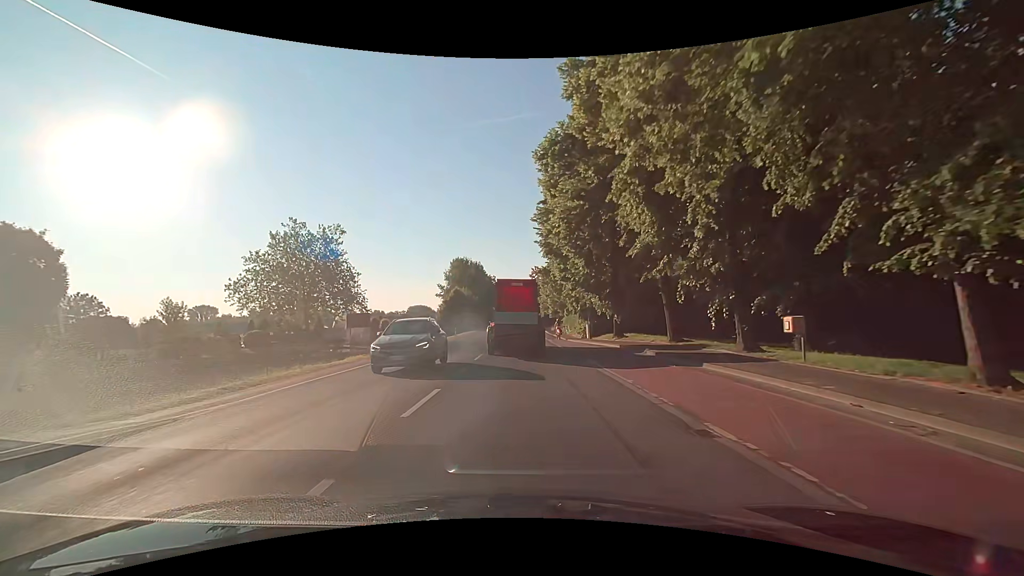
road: secondary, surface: asphalt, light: Day
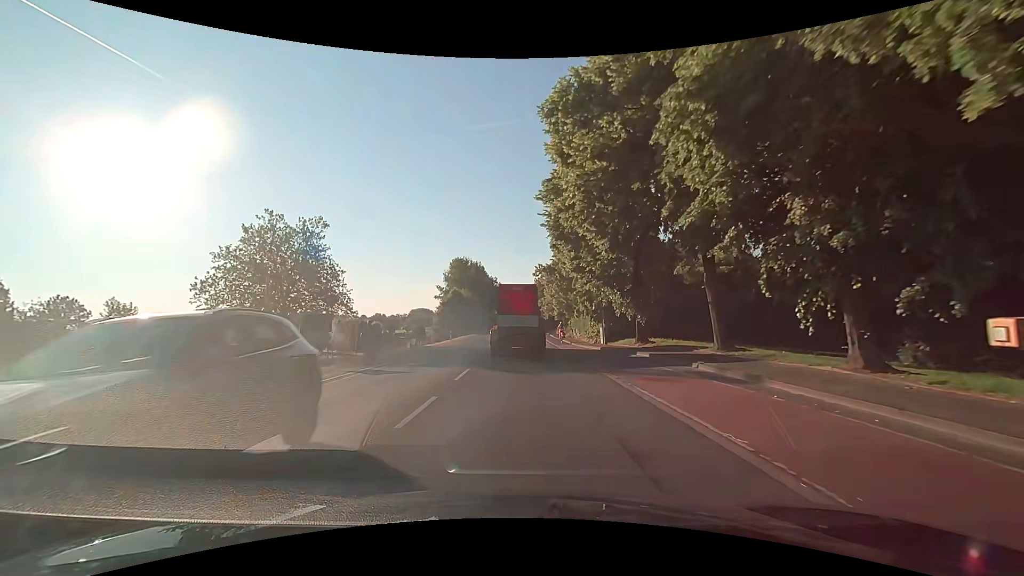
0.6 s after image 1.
(0.0, +6.0) m; 0°
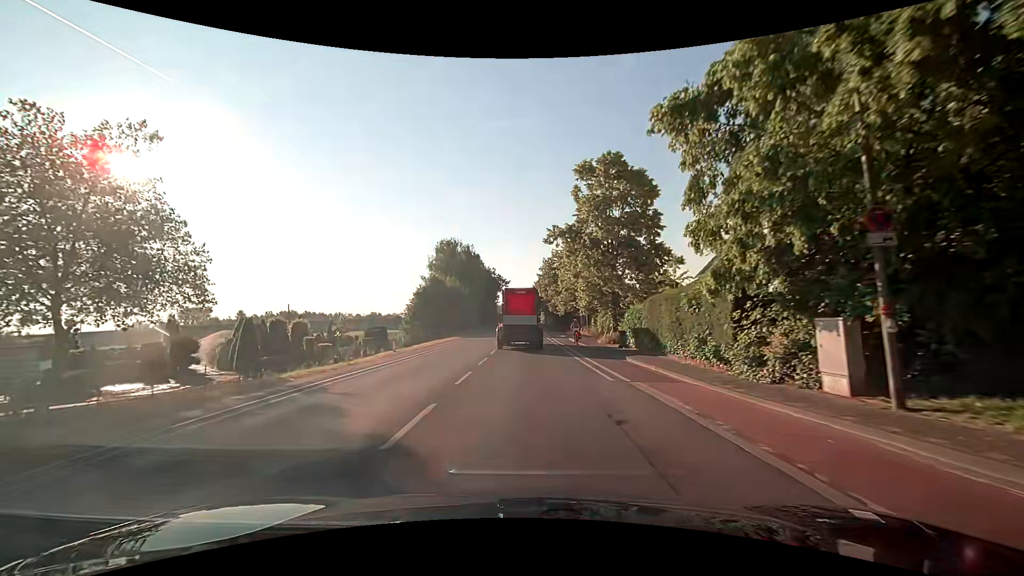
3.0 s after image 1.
(-0.2, +25.4) m; -1°
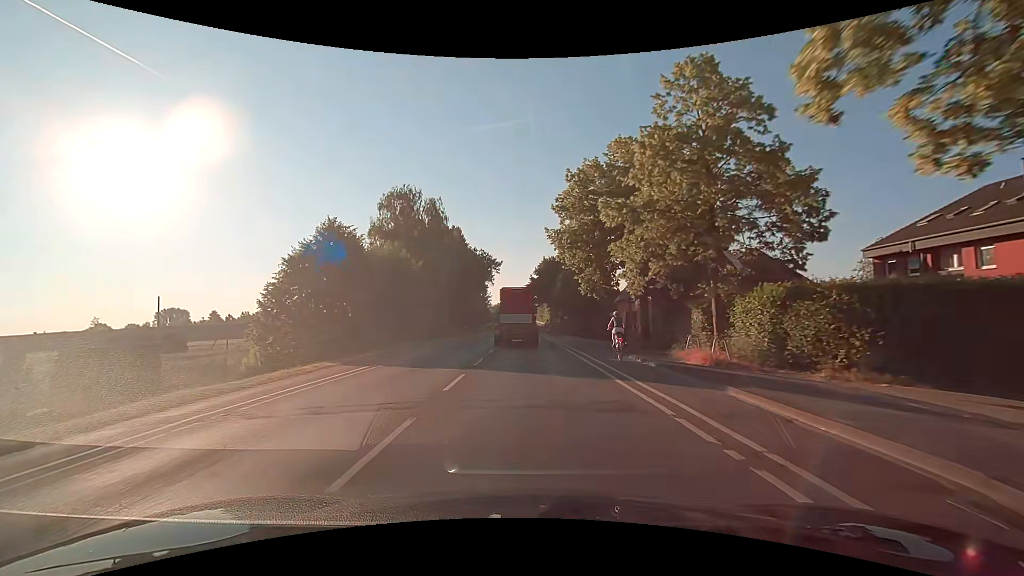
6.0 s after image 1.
(+0.4, +37.1) m; +1°
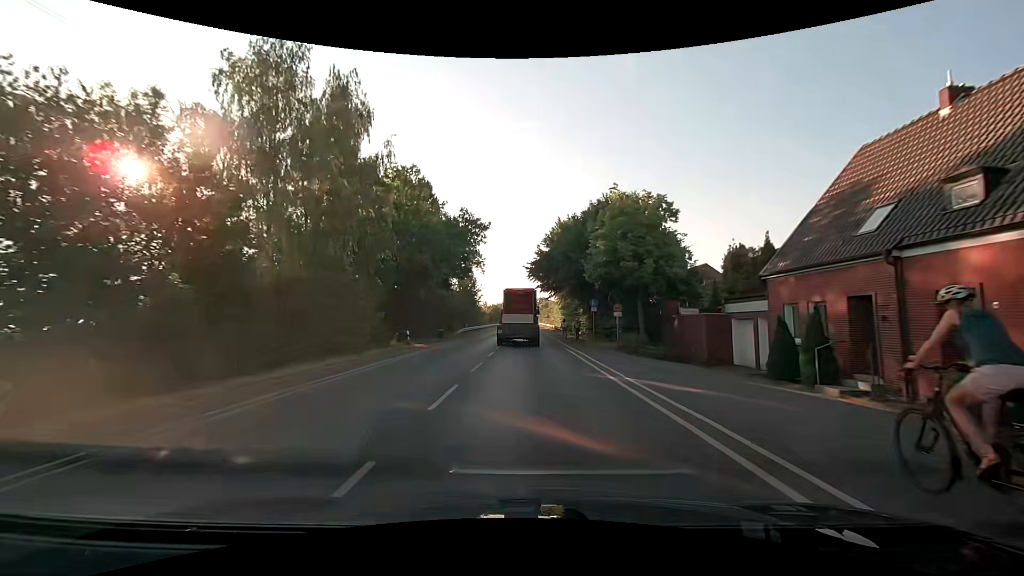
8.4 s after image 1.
(-0.1, +32.0) m; 0°
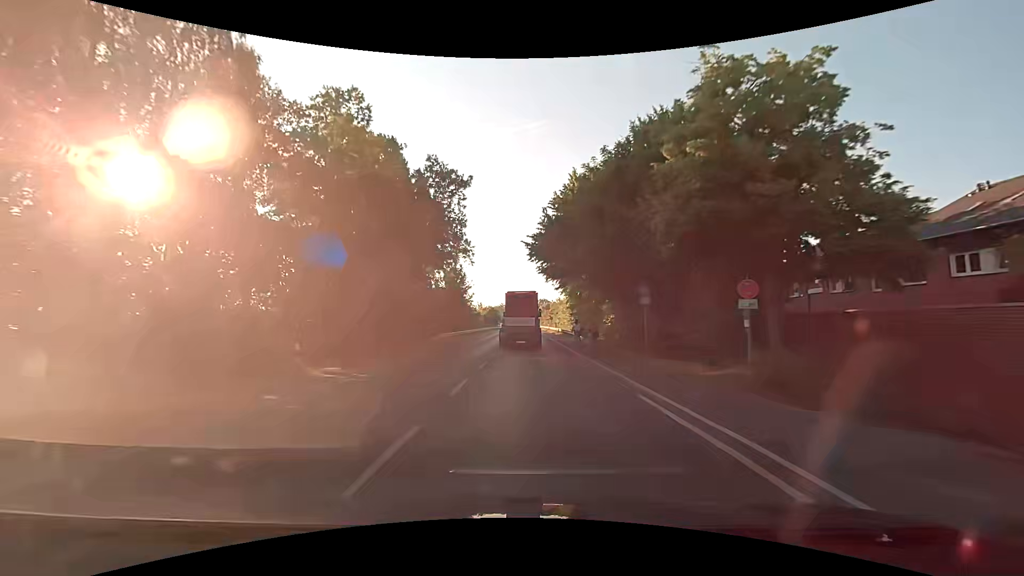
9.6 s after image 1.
(+0.1, +16.1) m; 0°
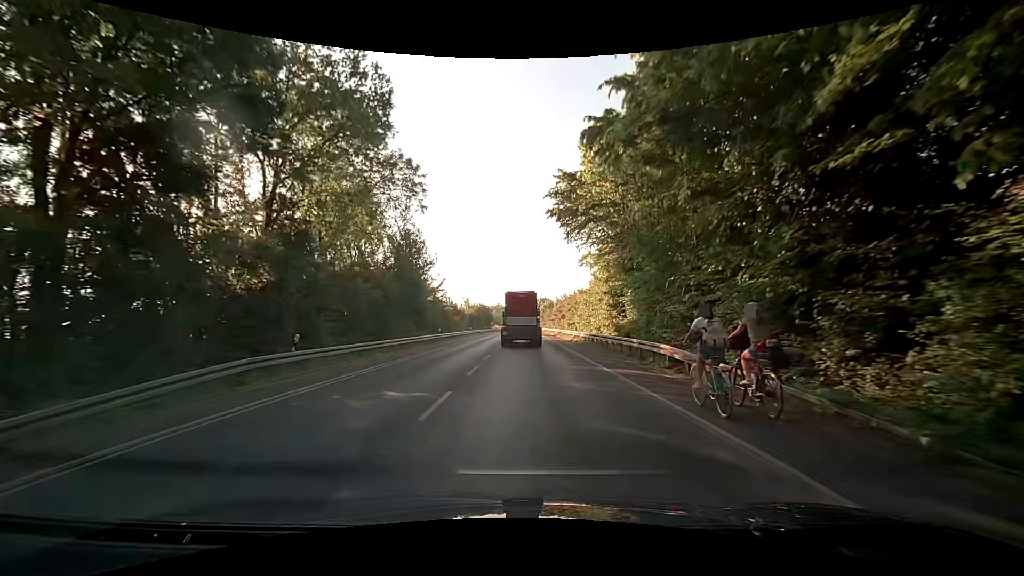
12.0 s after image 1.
(-0.1, +32.3) m; -1°
